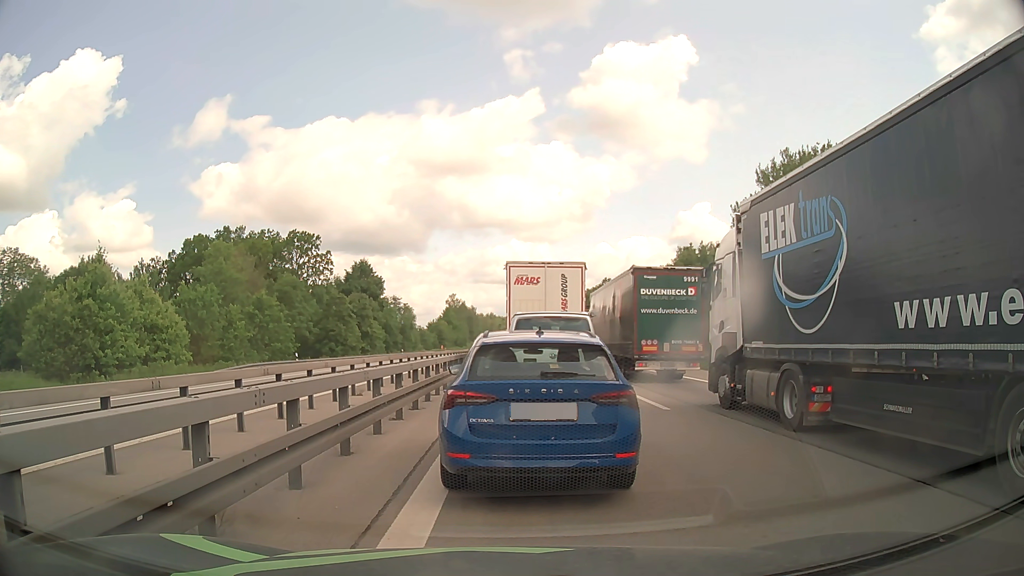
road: motorway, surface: asphalt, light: Day
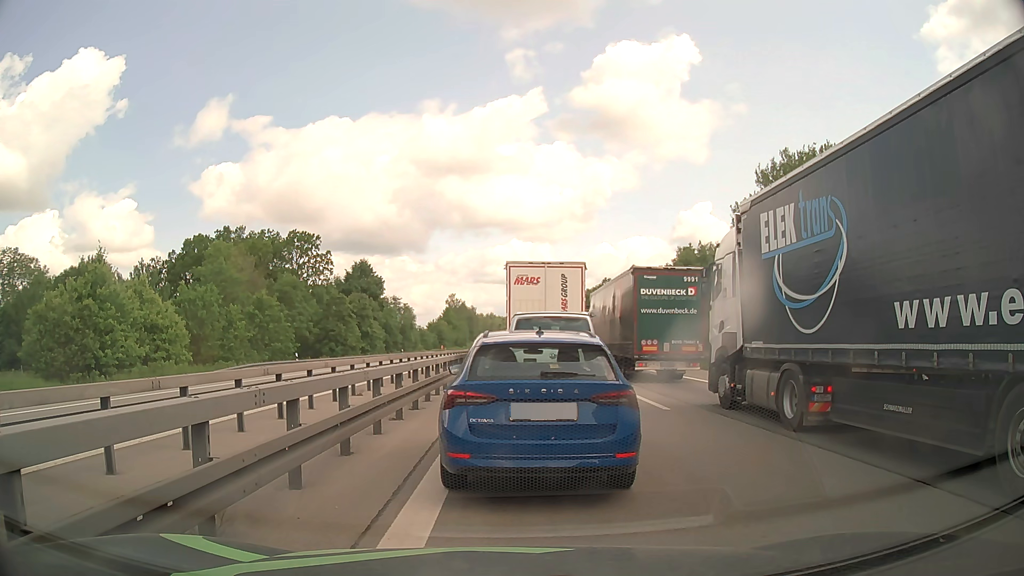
(0.0, 0.0) m; 0°
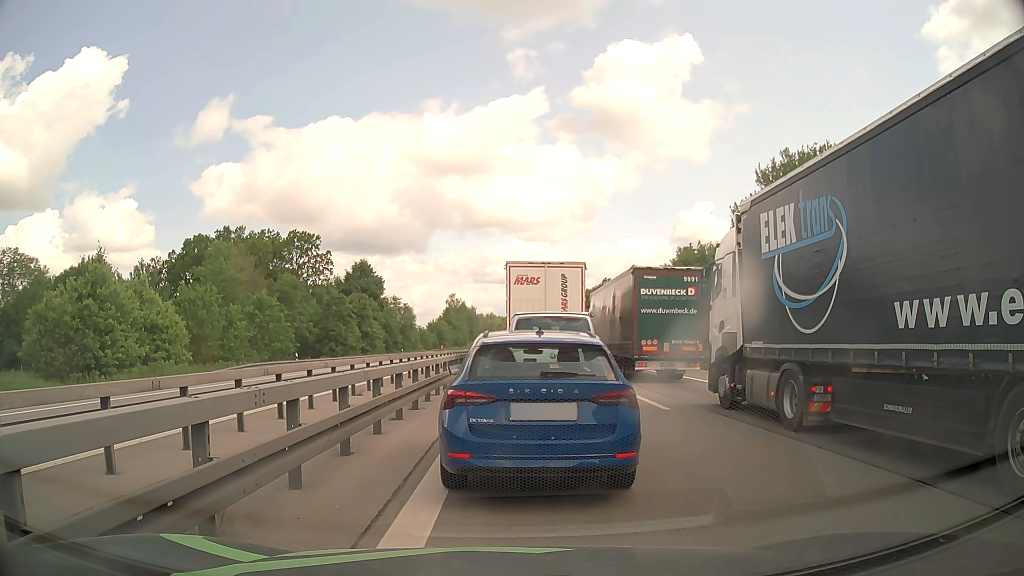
(0.0, 0.0) m; 0°
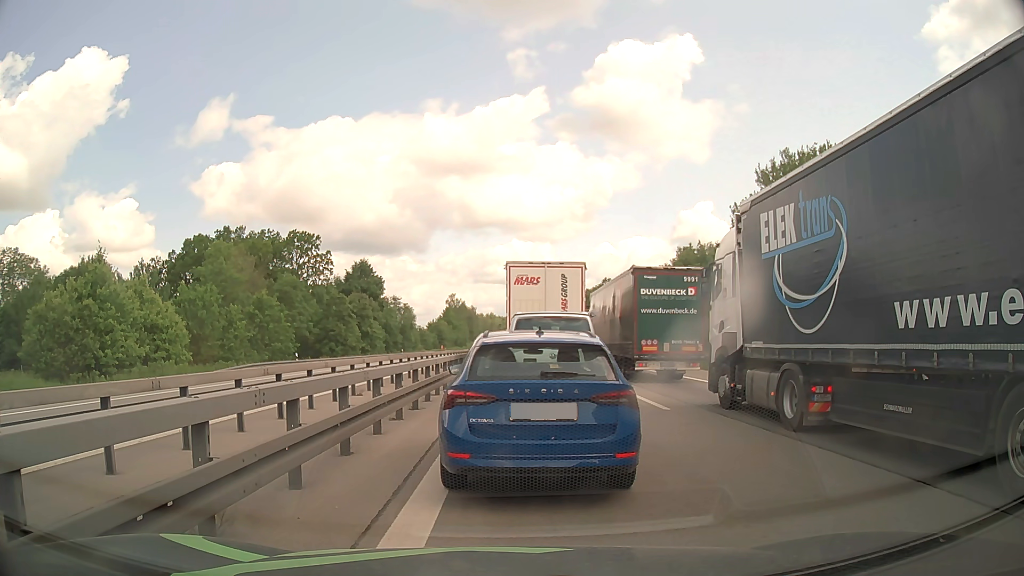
(0.0, 0.0) m; 0°
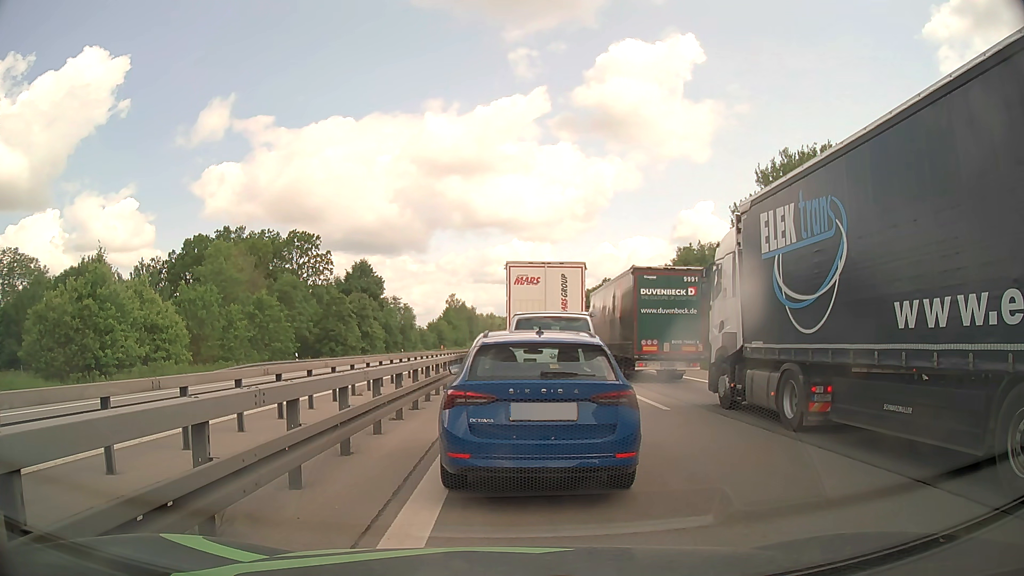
(0.0, 0.0) m; 0°
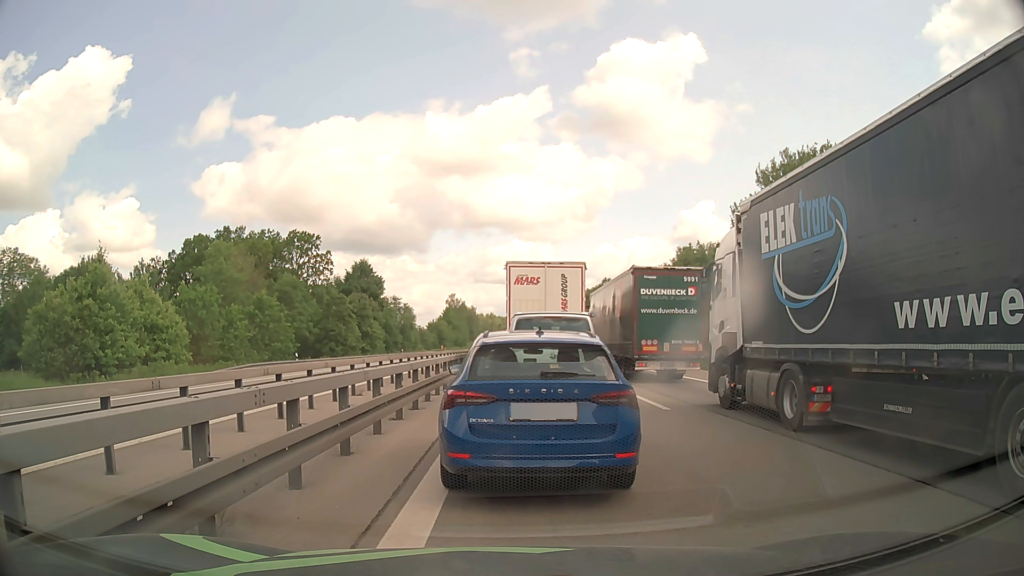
(0.0, 0.0) m; 0°
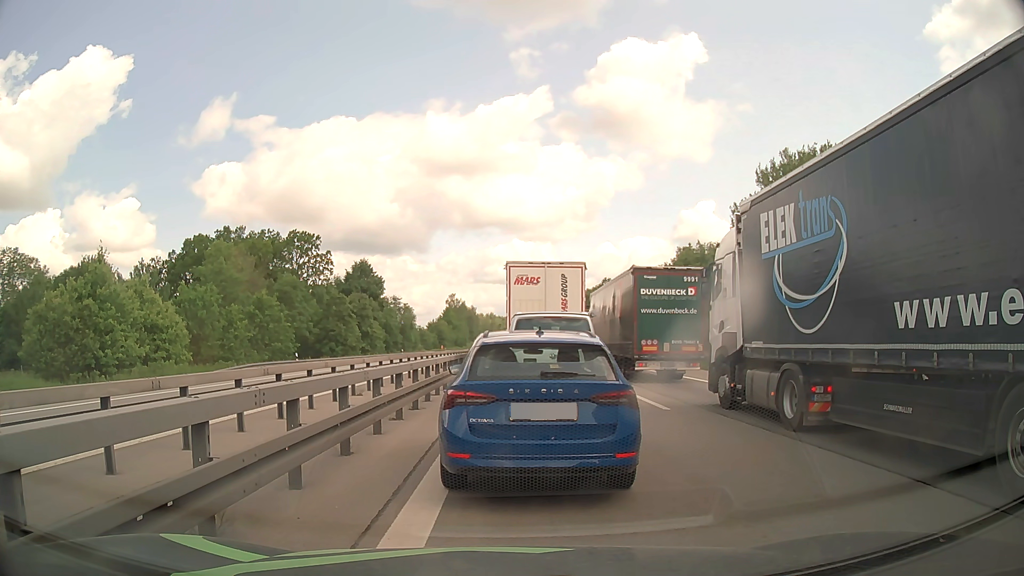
(0.0, 0.0) m; 0°
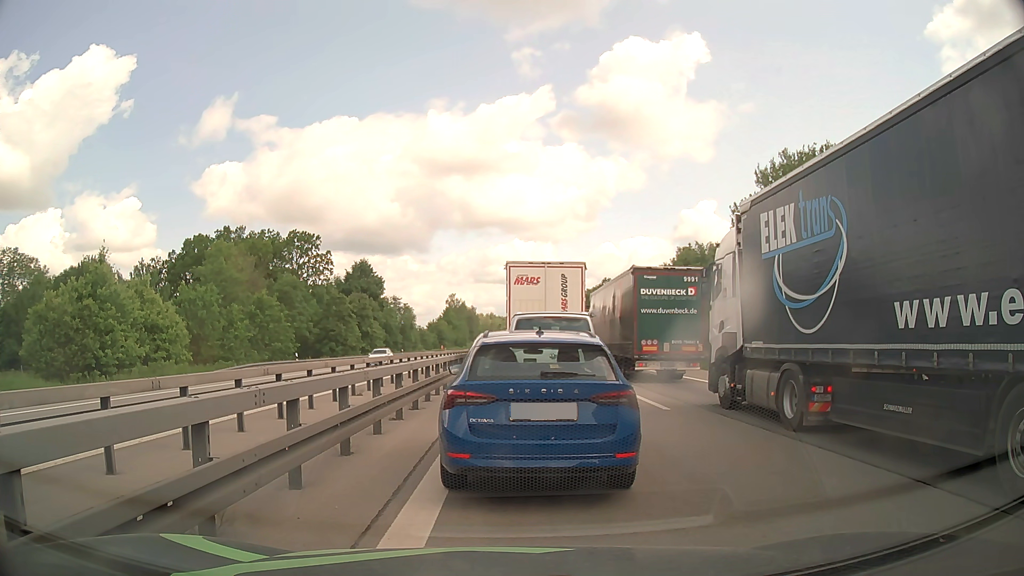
(0.0, 0.0) m; 0°
